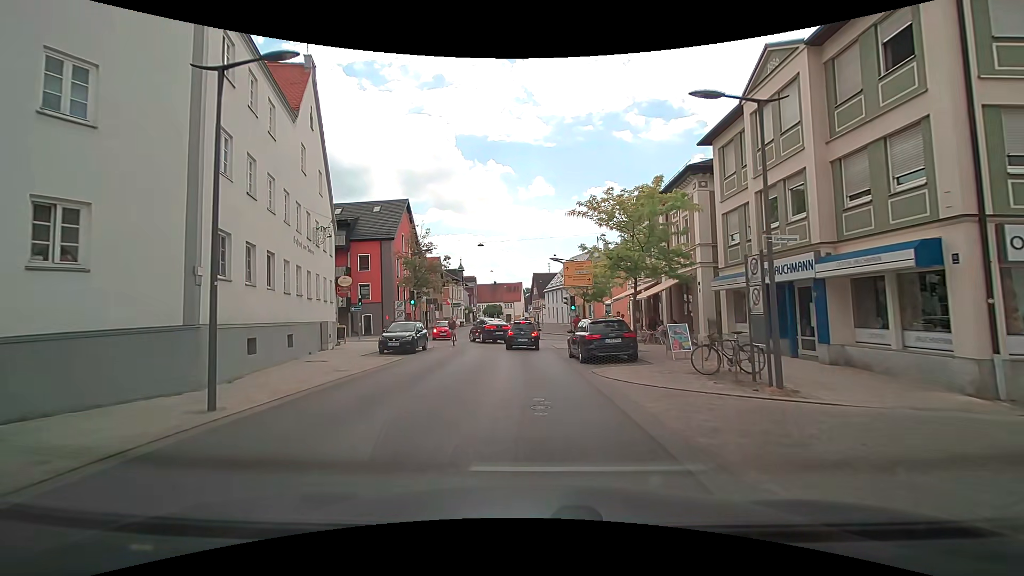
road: tertiary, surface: asphalt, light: Day
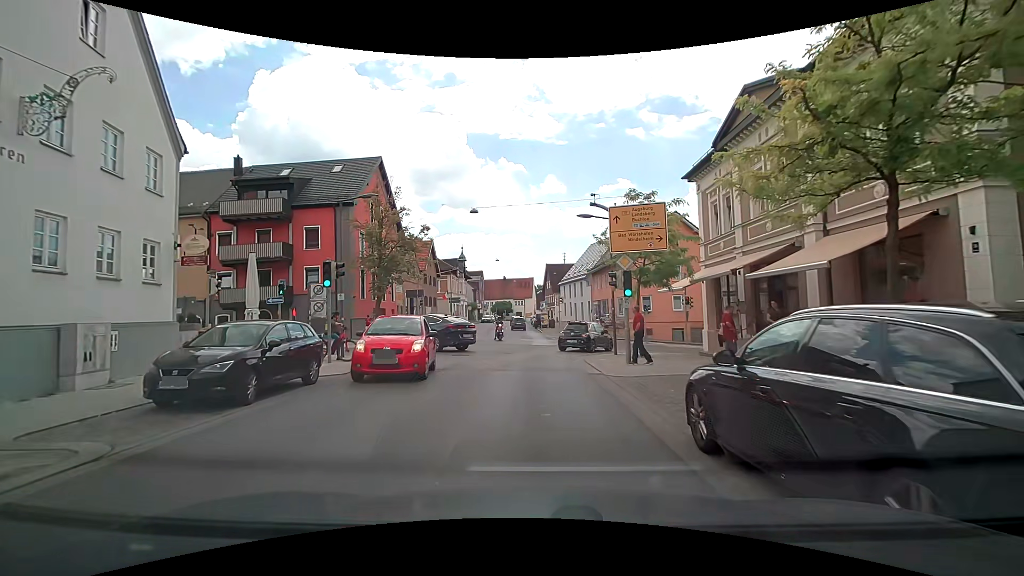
(-0.3, +14.0) m; -3°
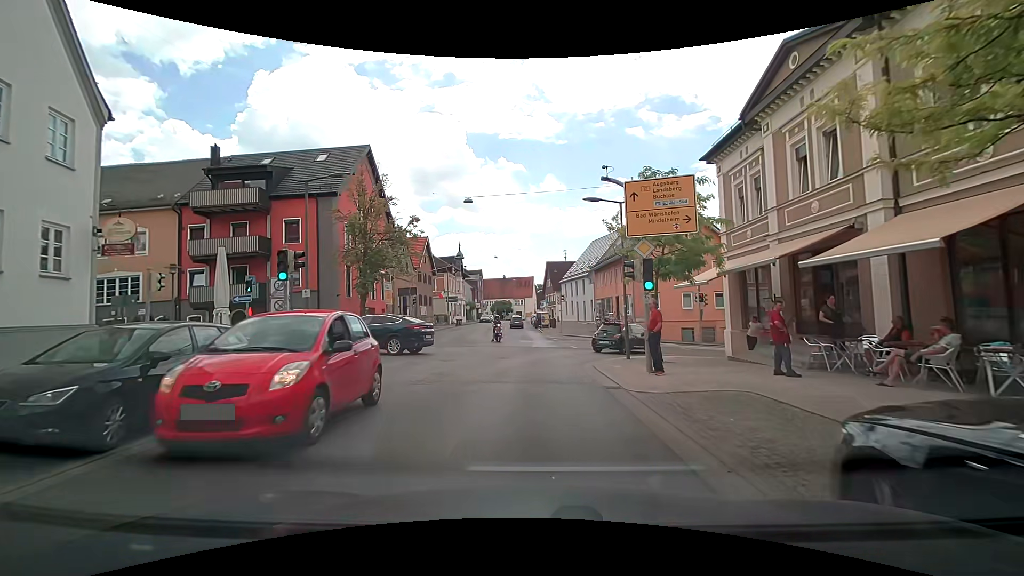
(0.0, +2.9) m; +1°
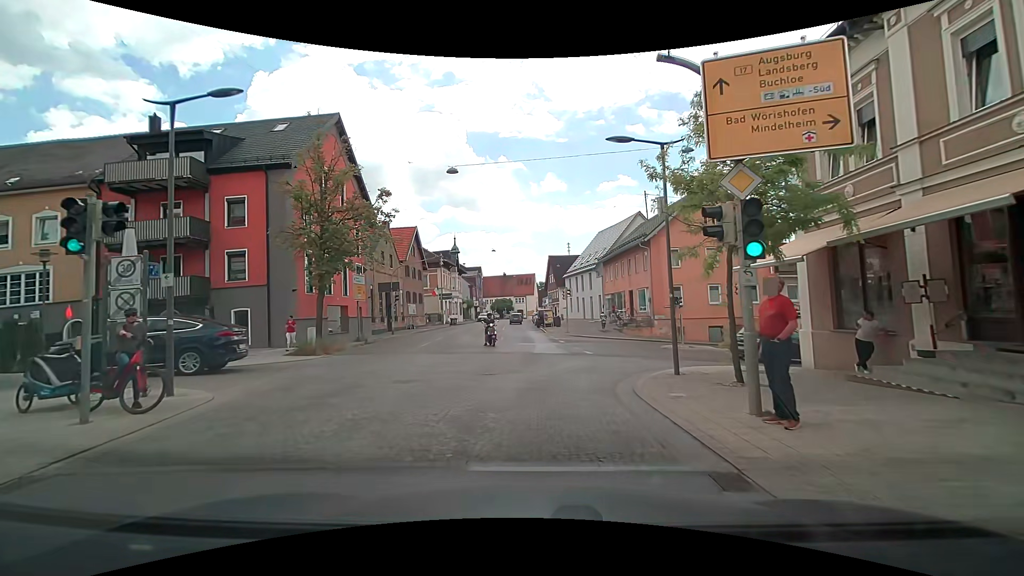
(0.0, +6.2) m; -1°
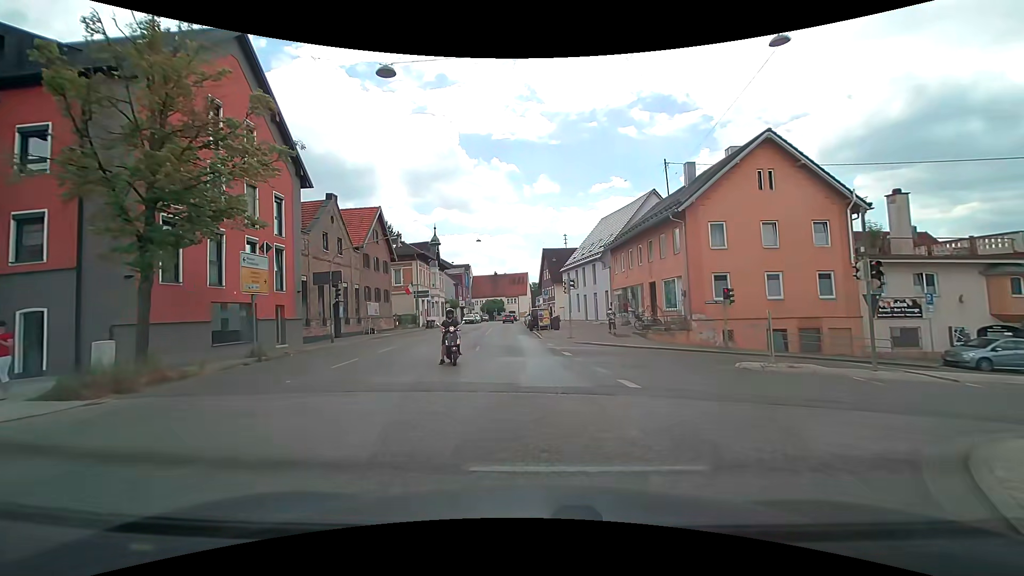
(+0.2, +10.4) m; +1°
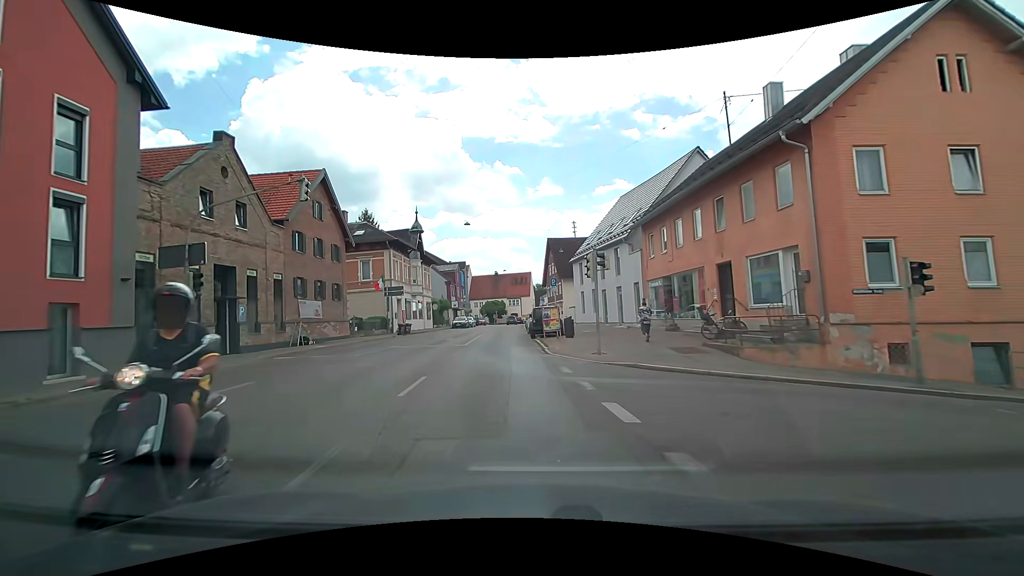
(+0.3, +12.1) m; +1°
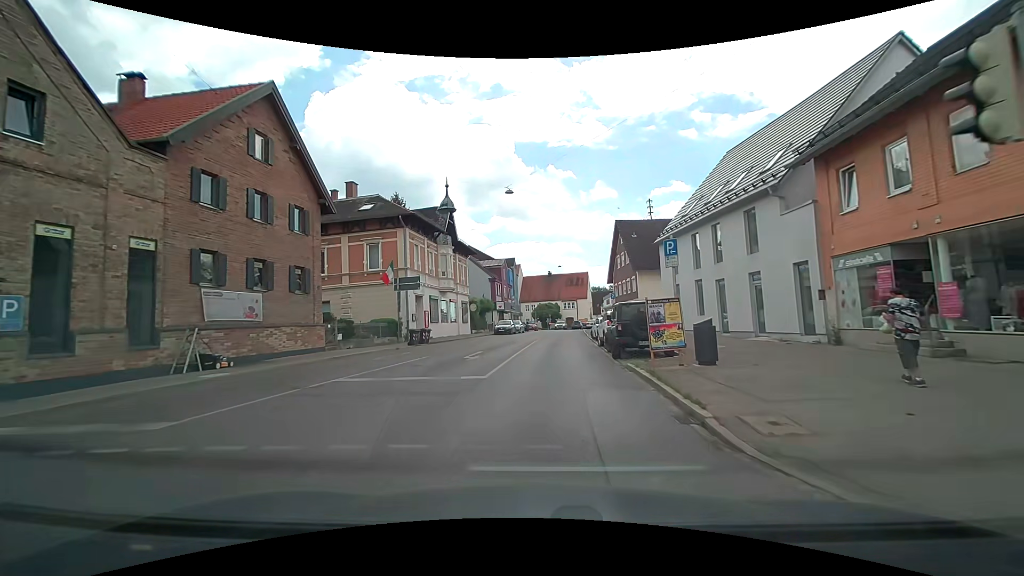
(-0.8, +13.2) m; -5°
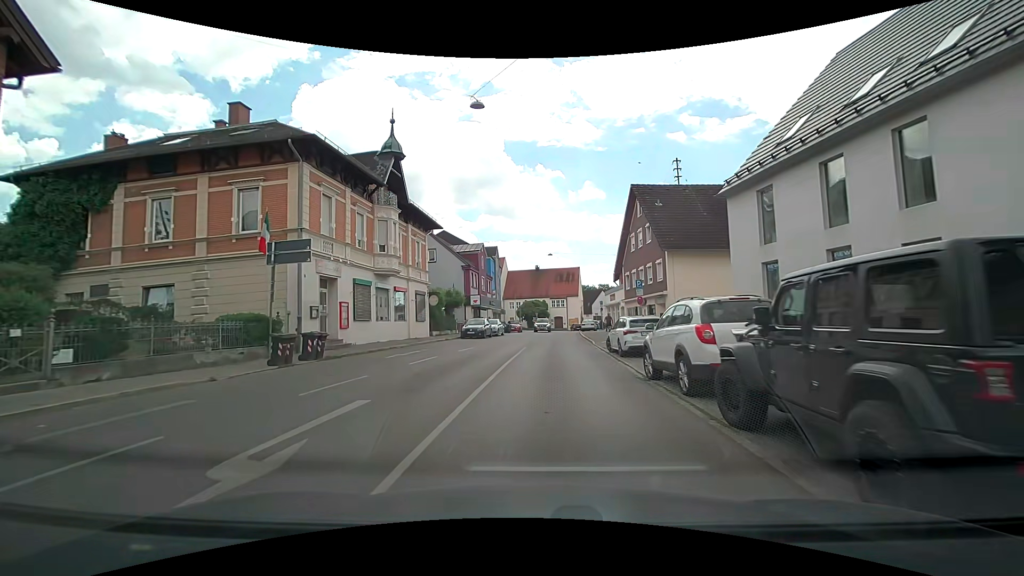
(0.0, +13.7) m; +1°
(0, +10) (0, +20) (+1, +30) (+1, +40) (+2, +50) (+3, +60) (+4, +70) (+5, +80) (+8, +89) (+11, +99) m
